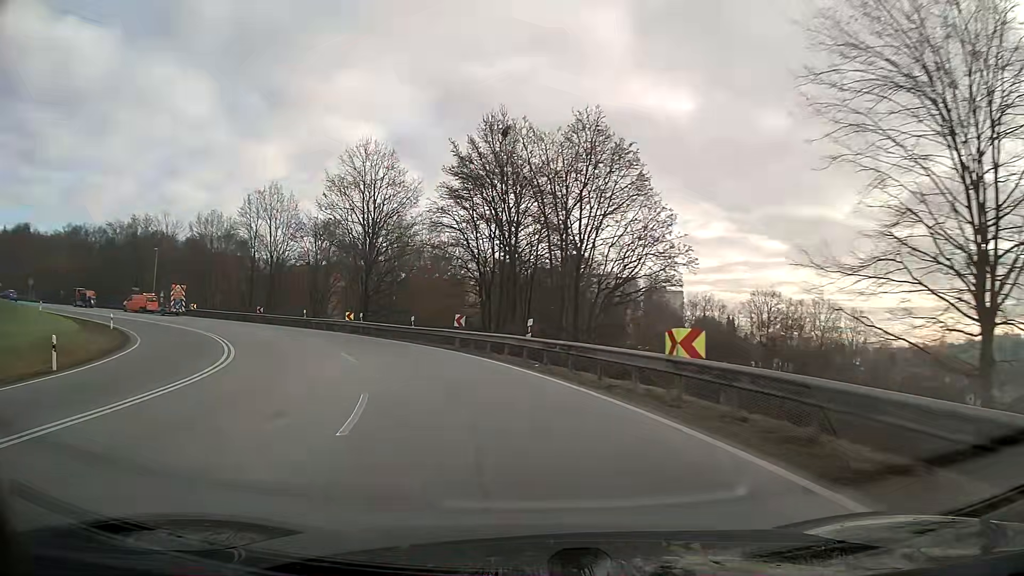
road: primary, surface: asphalt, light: Day
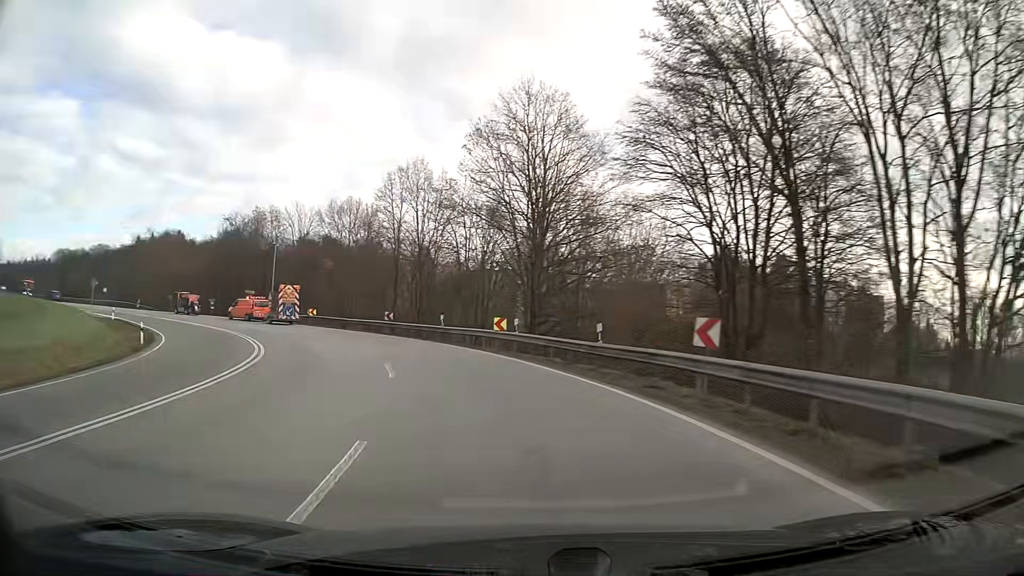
(-2.5, +16.3) m; -17°
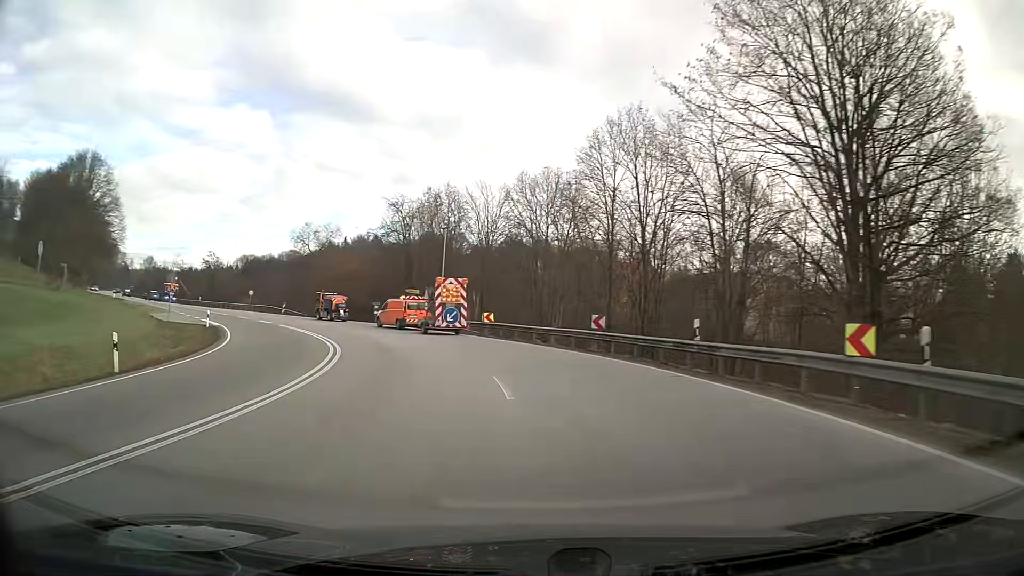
(-2.6, +16.3) m; -17°
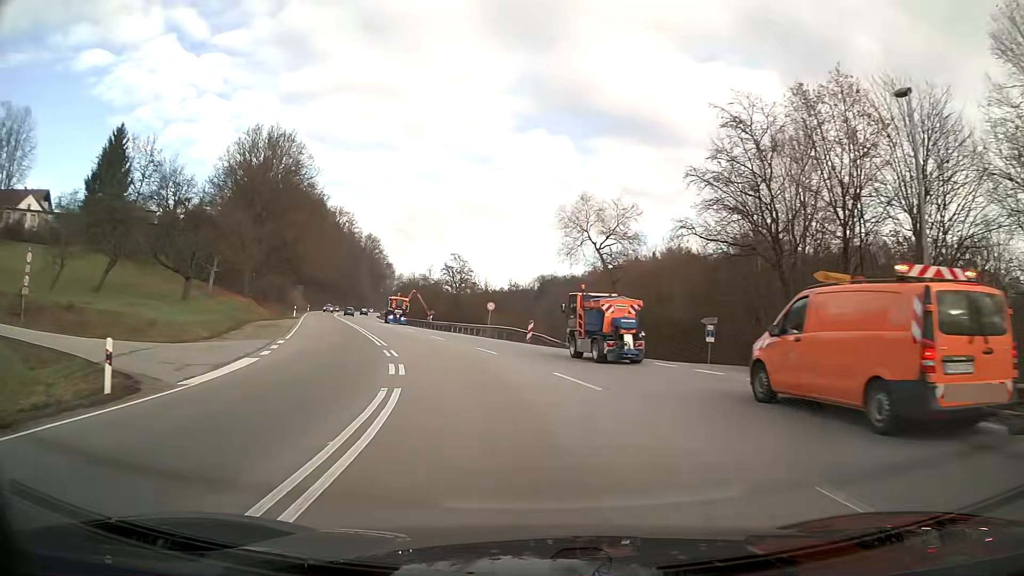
(-7.7, +32.1) m; -25°
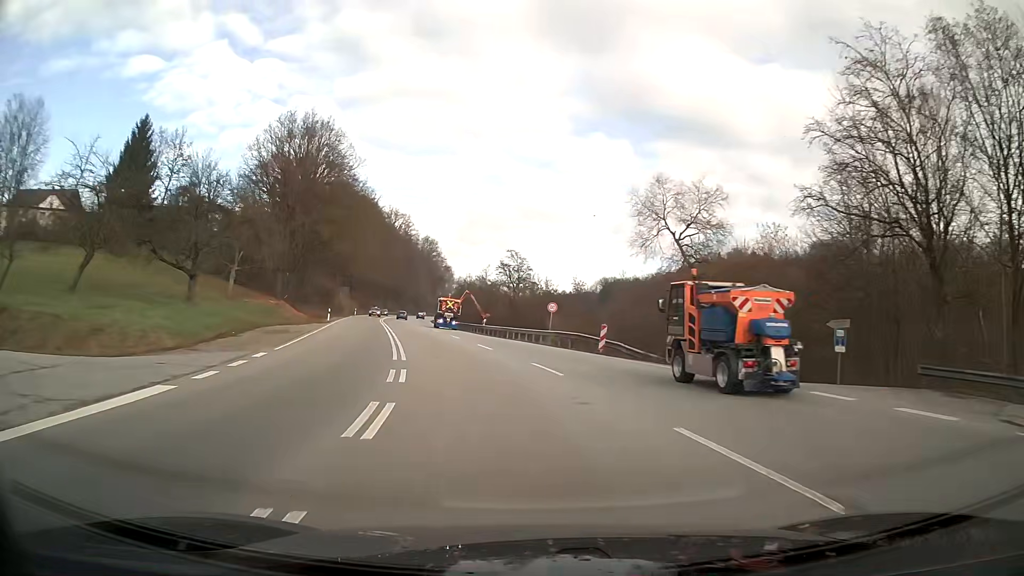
(-0.4, +8.4) m; -5°
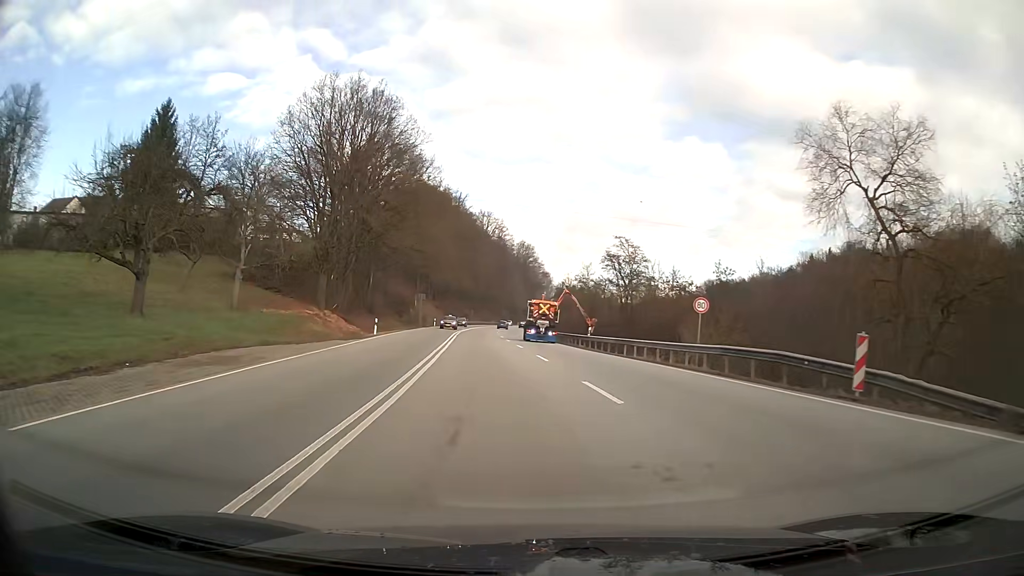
(-1.2, +16.5) m; -8°
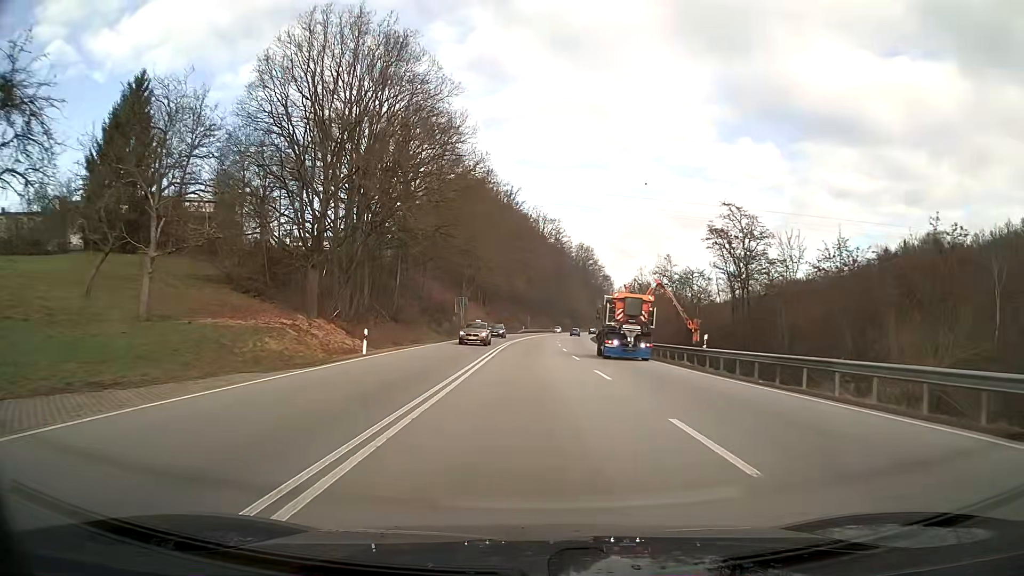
(-0.7, +17.1) m; -4°
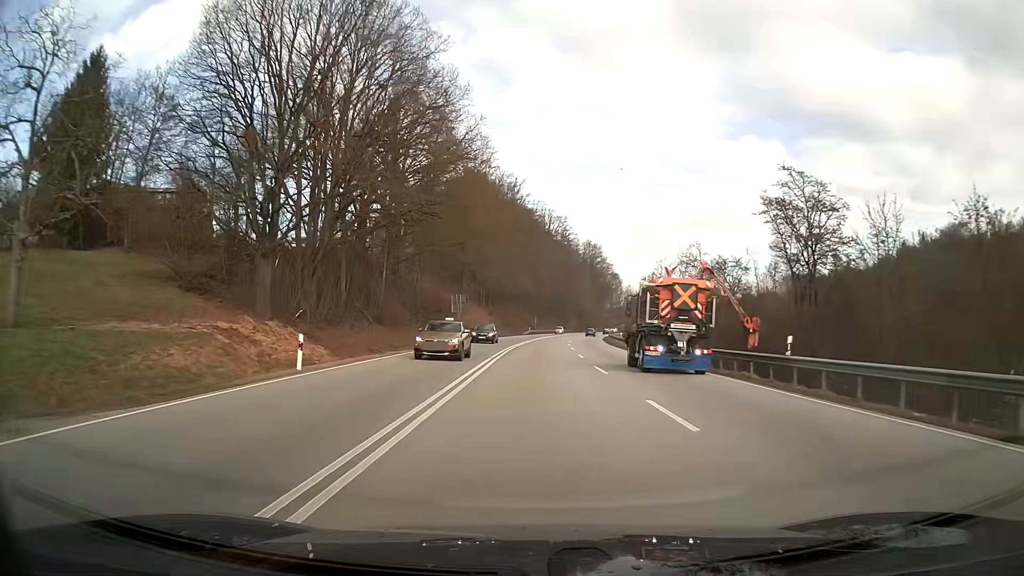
(0.0, +9.1) m; 0°
